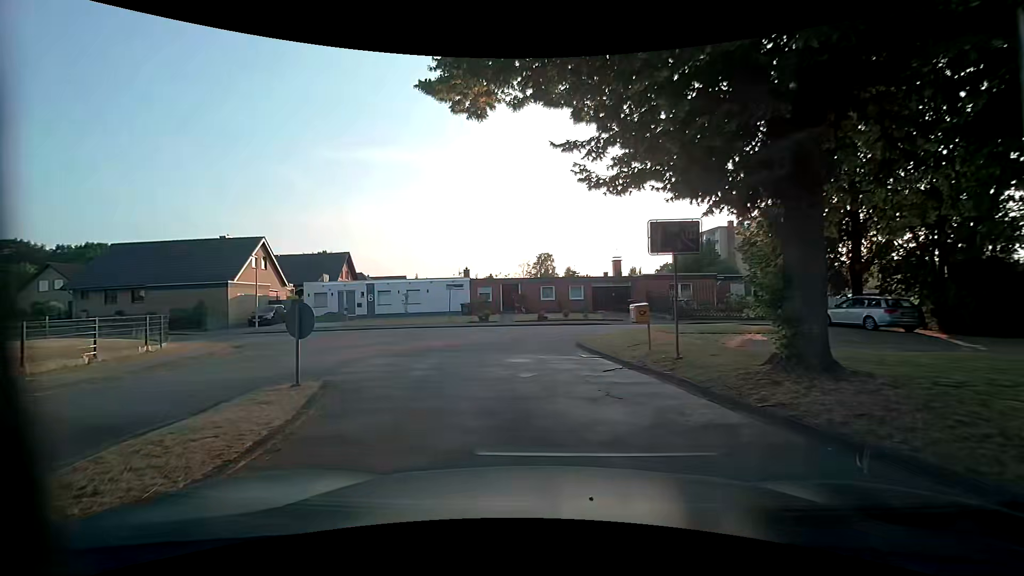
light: Day
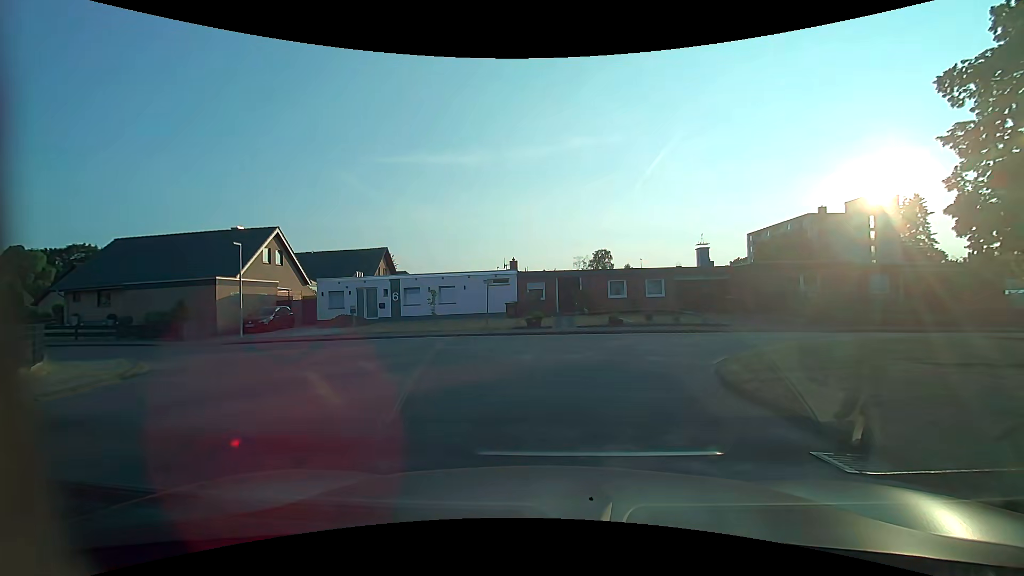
(-0.5, +9.2) m; -5°
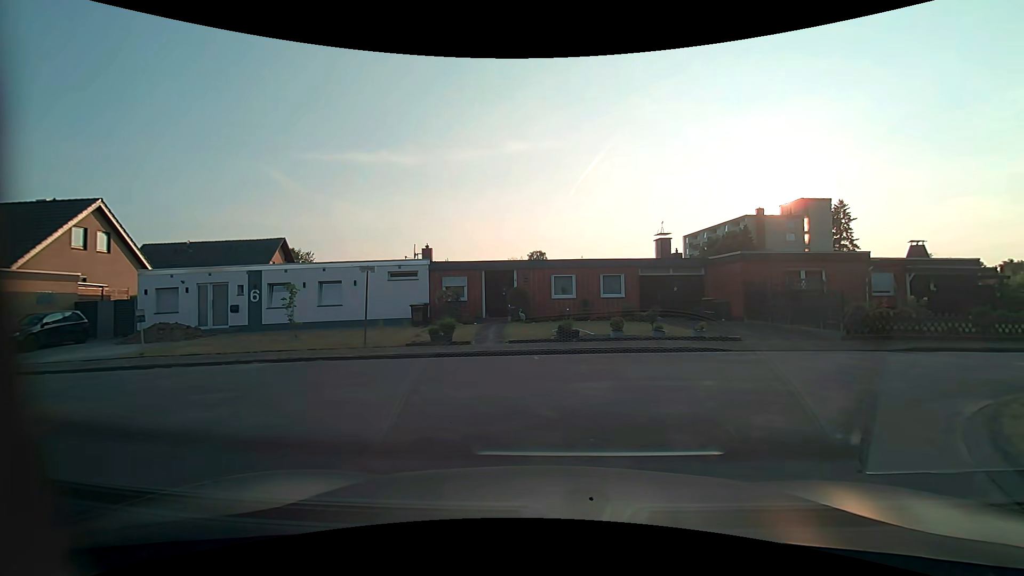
(+0.3, +9.2) m; +5°
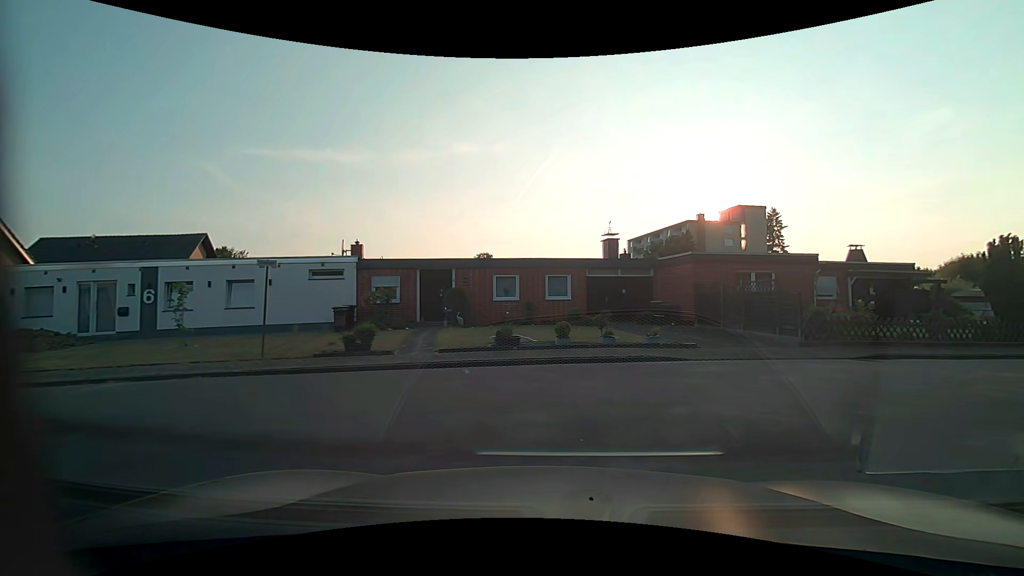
(+0.1, +2.2) m; +8°
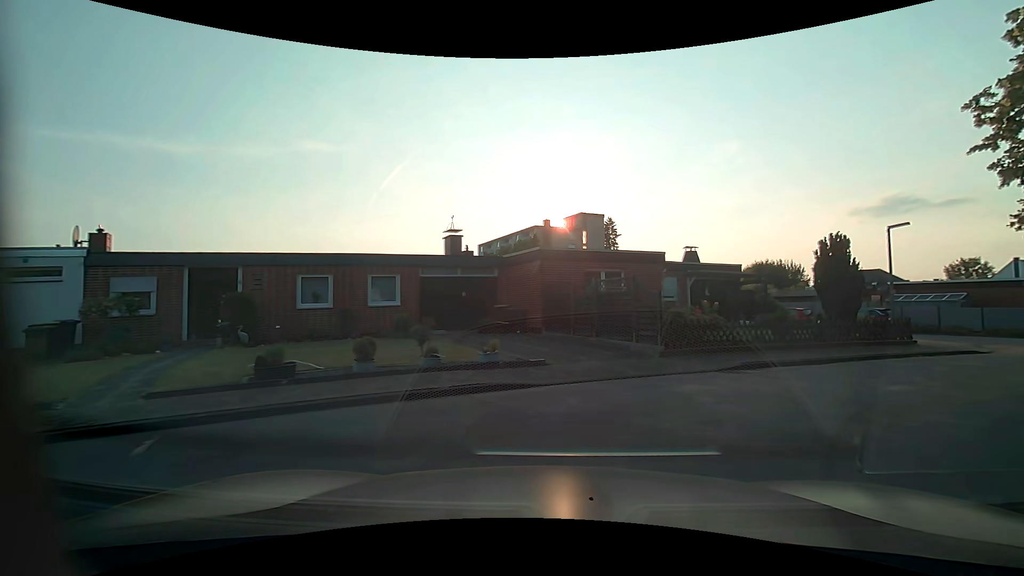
(+0.5, +4.3) m; +16°
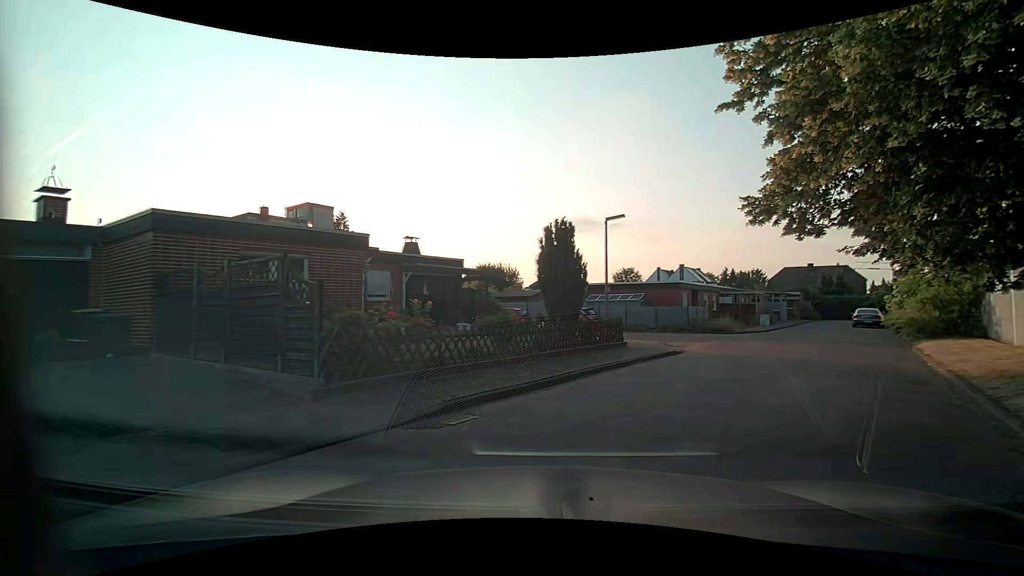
(+1.3, +5.6) m; +30°
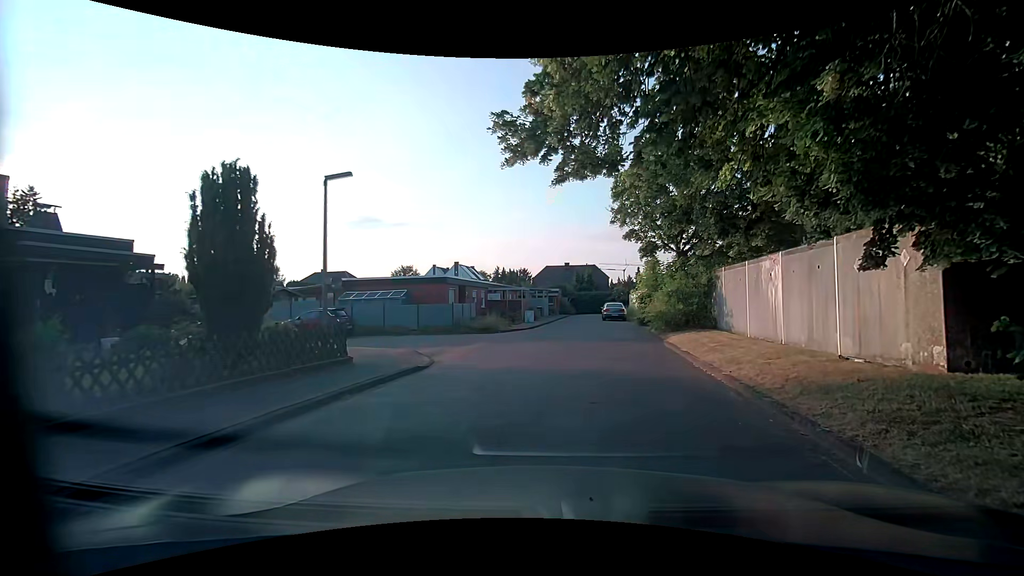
(+1.2, +4.9) m; +25°
